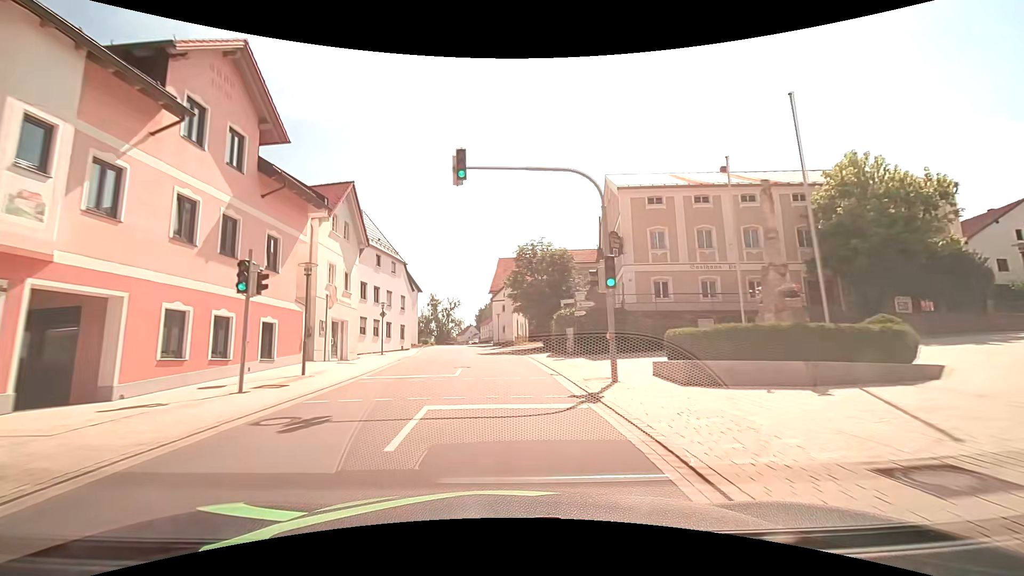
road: tertiary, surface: asphalt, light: Day
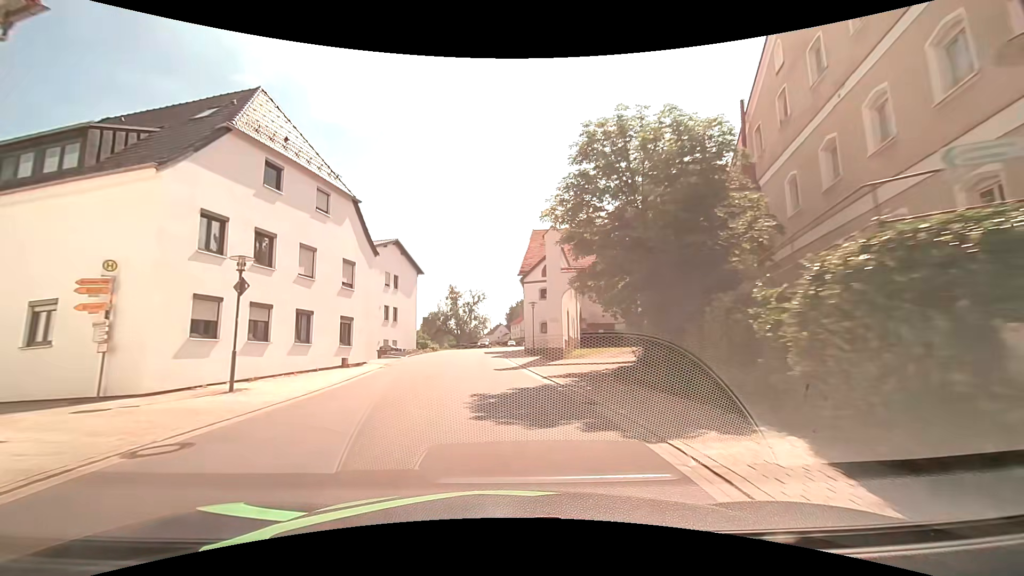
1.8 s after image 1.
(-0.6, +22.8) m; -4°
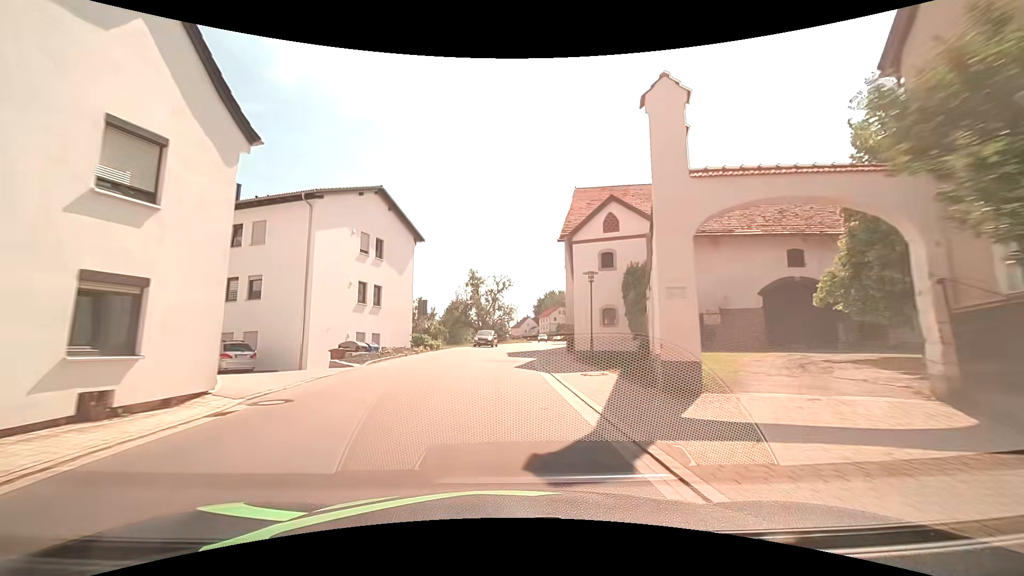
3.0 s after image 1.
(-0.4, +15.2) m; -4°
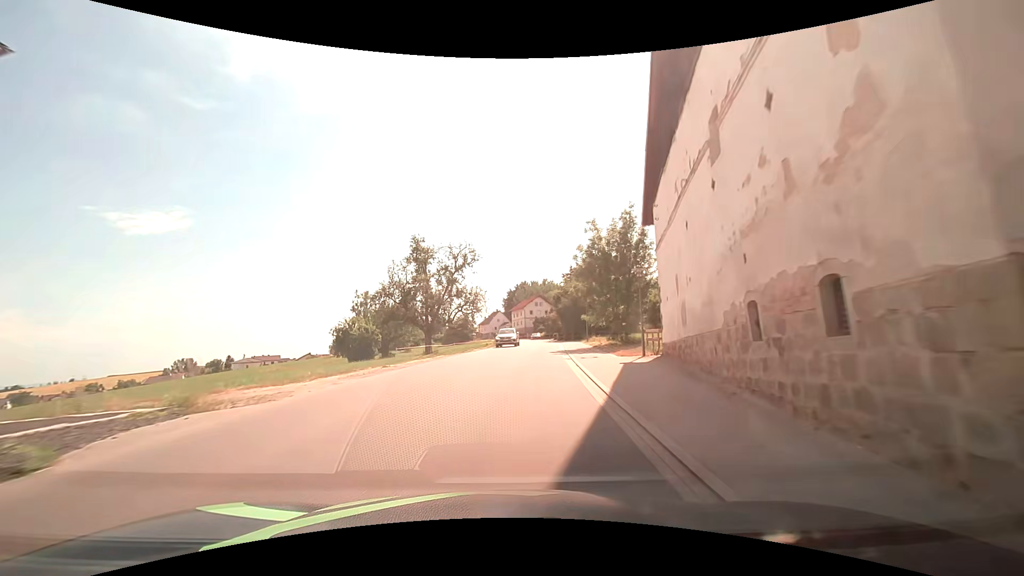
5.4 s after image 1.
(+0.6, +30.5) m; +4°
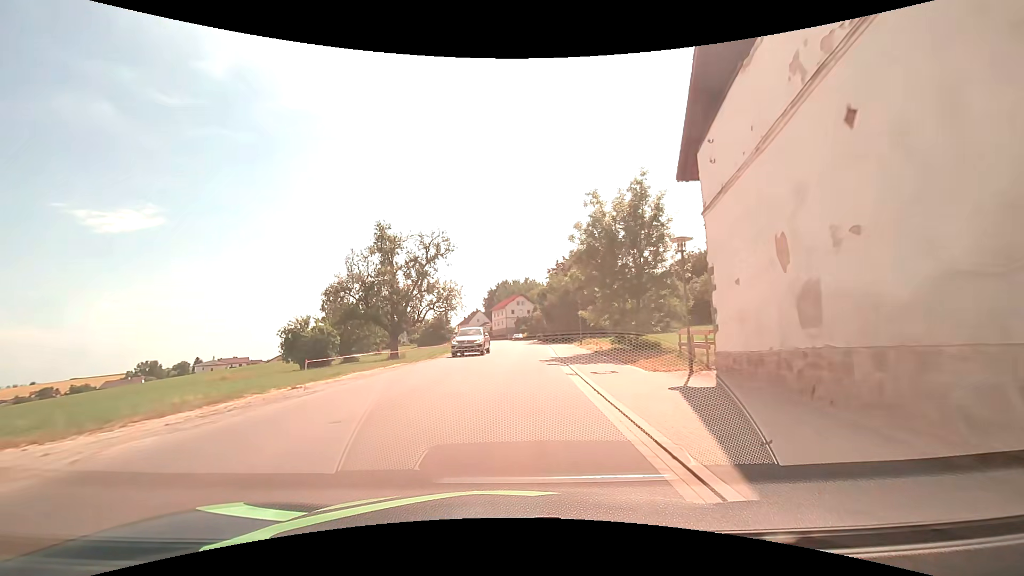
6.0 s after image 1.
(+0.1, +7.6) m; +2°
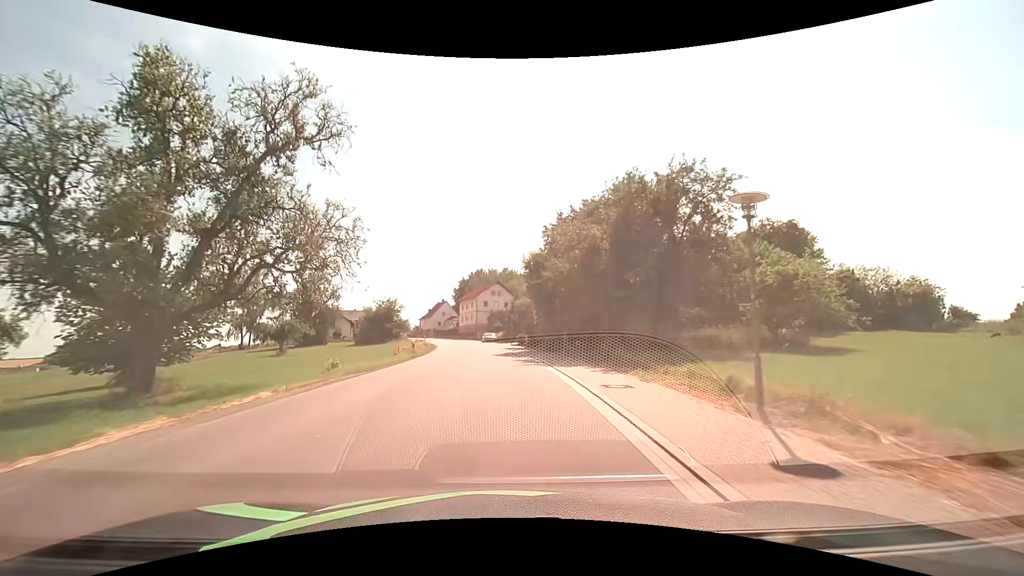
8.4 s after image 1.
(+1.3, +30.6) m; +4°
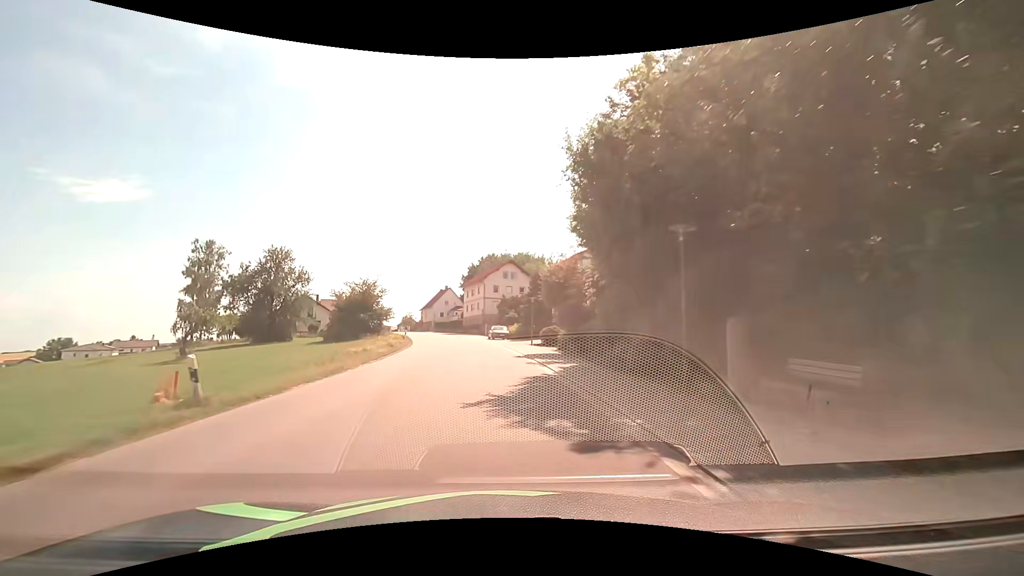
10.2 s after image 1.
(-0.3, +23.1) m; -2°
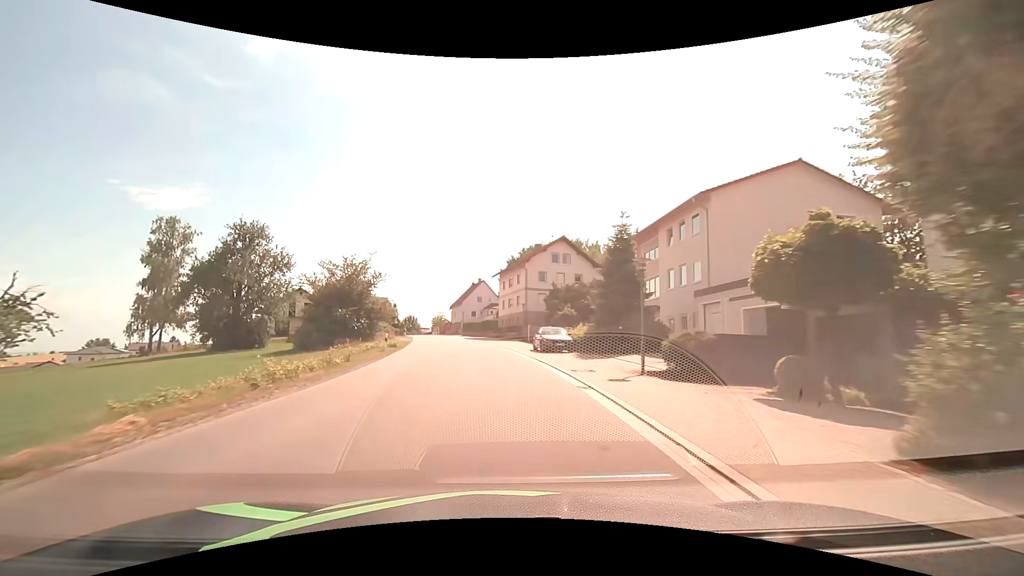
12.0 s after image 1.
(-0.9, +23.3) m; -5°
(0, +10) (-1, +20) (-2, +30) (-3, +40) (-4, +50) (-6, +60) (-8, +69) (-10, +79) (-12, +89) (-14, +99) m
